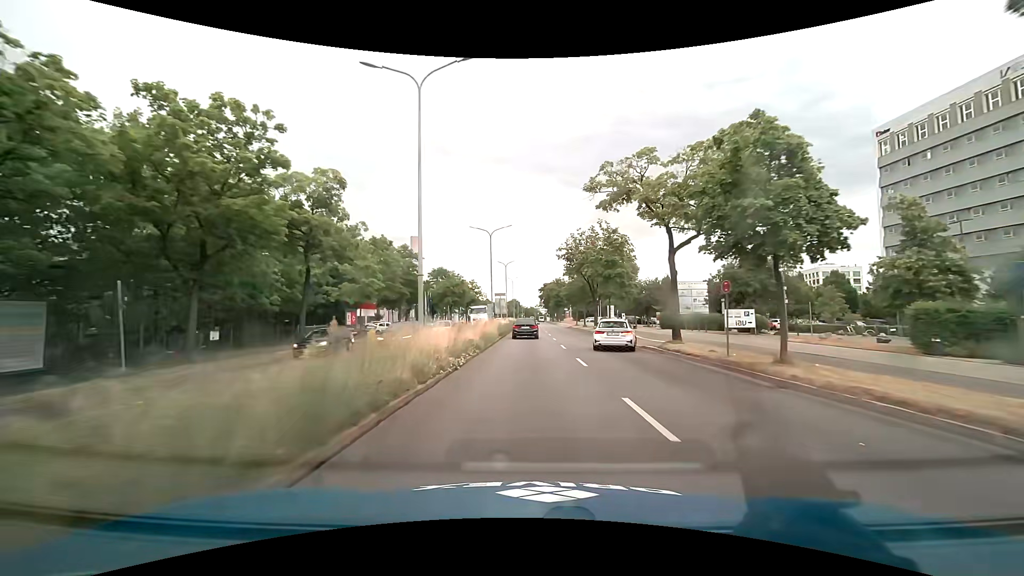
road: primary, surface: asphalt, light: Day
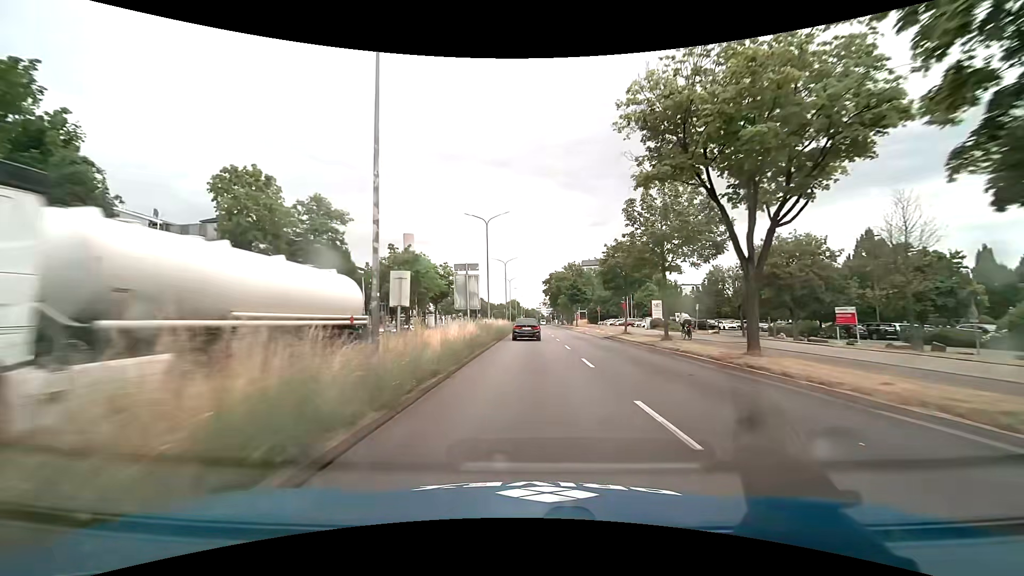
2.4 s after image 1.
(-0.1, +36.4) m; 0°
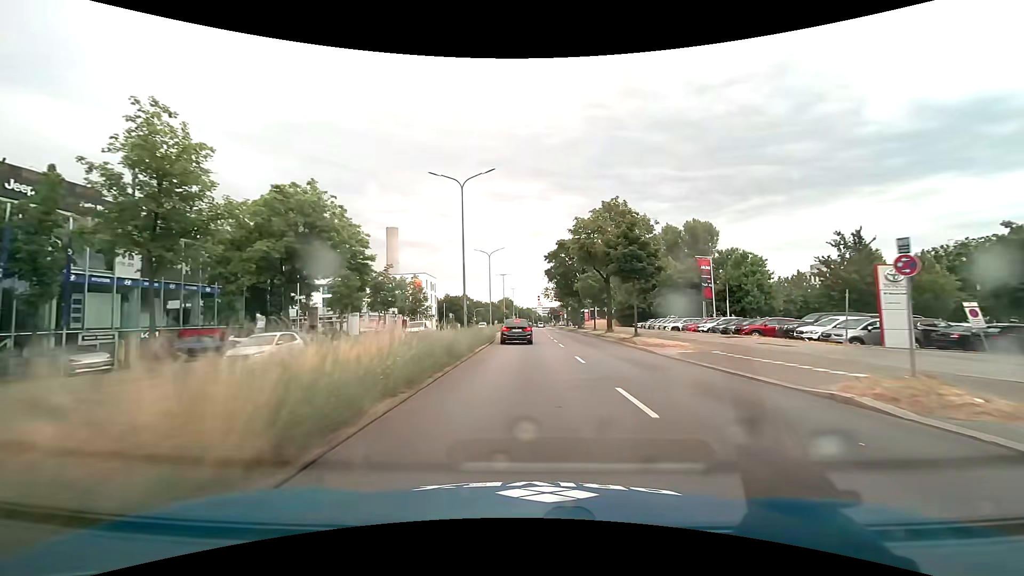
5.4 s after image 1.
(+0.3, +43.3) m; +1°
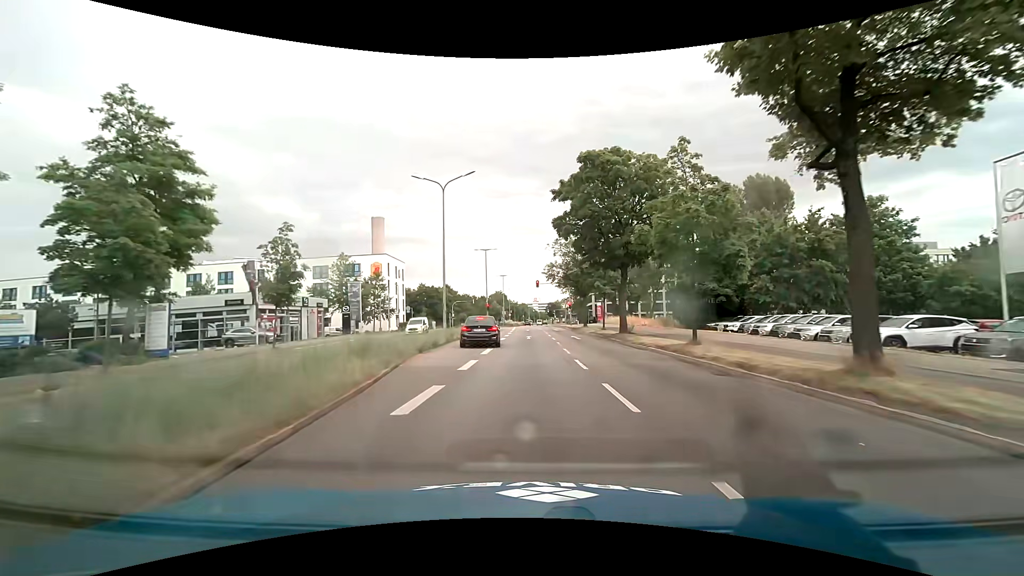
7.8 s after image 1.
(-0.1, +30.7) m; 0°
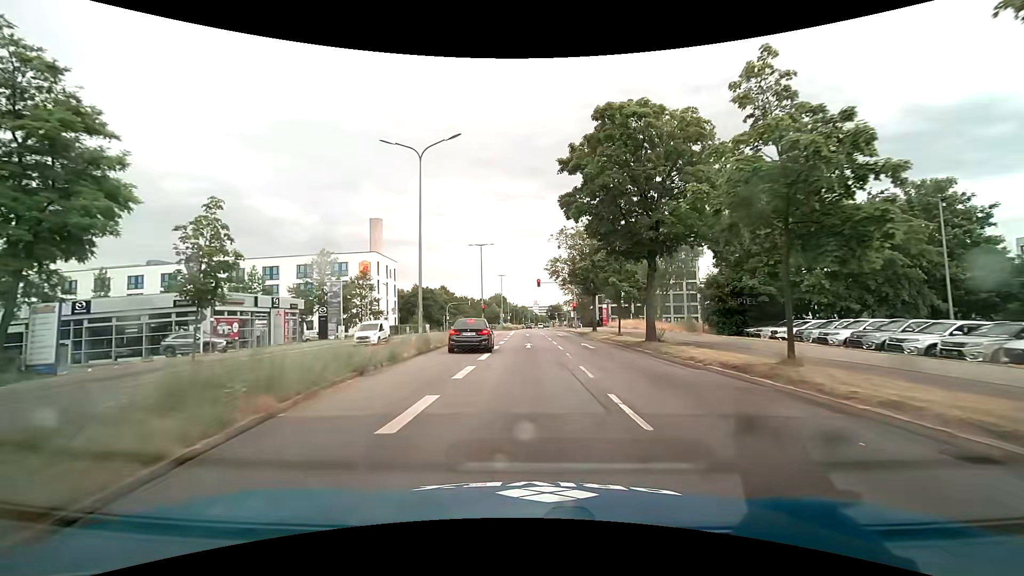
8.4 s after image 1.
(0.0, +6.8) m; 0°
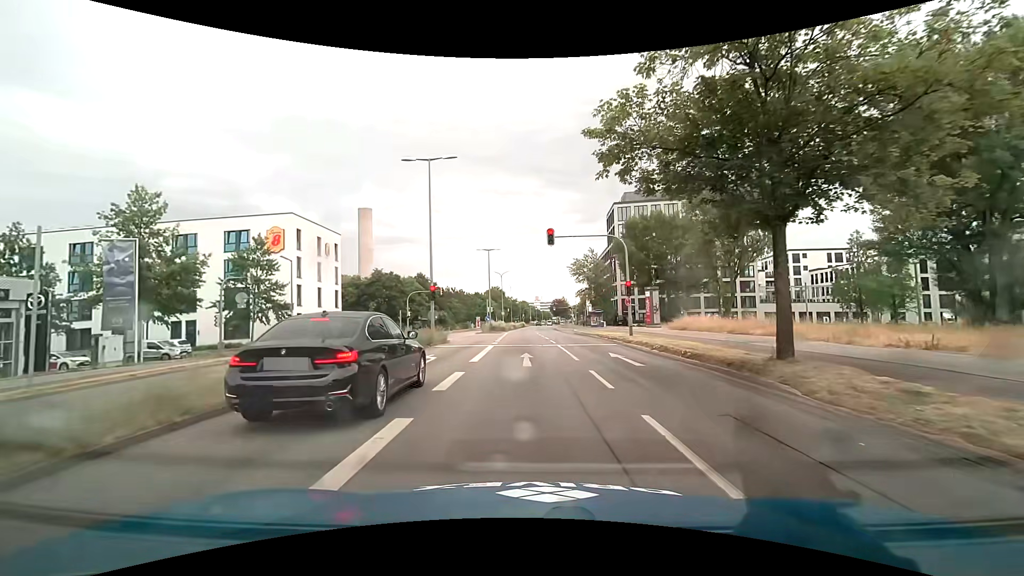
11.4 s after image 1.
(+0.1, +30.8) m; 0°
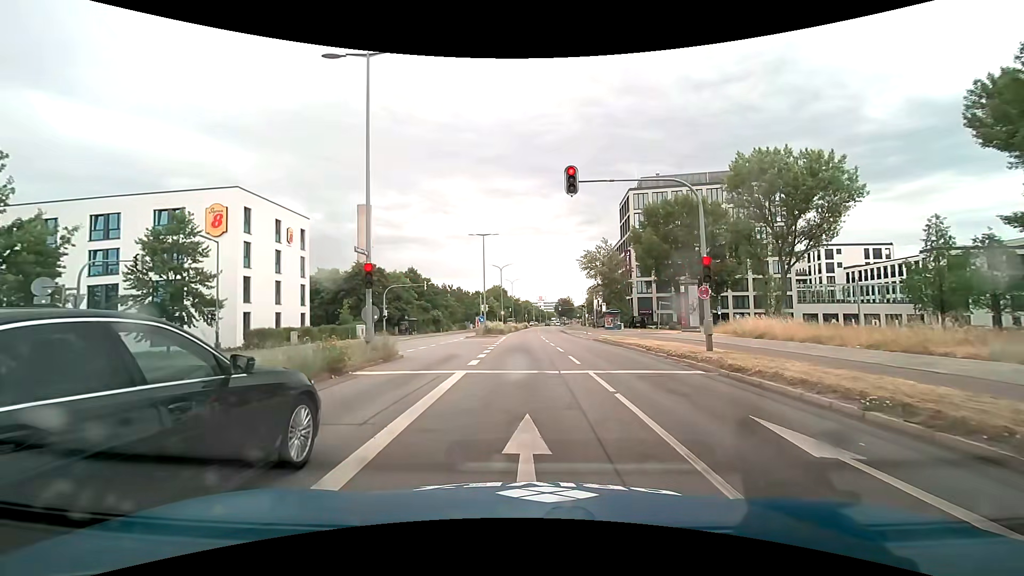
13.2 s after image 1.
(-0.1, +11.2) m; -1°
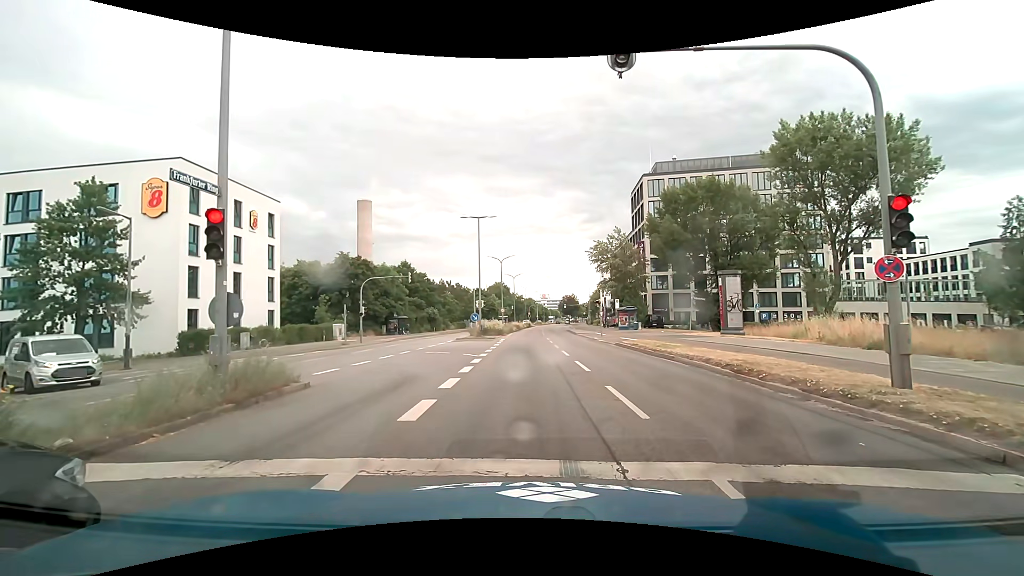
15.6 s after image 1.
(0.0, +7.6) m; -1°
(0, +10) (0, +20) (0, +30) (+1, +40) (+1, +50) (+1, +60) (+2, +70) (+2, +80) (+3, +90) (+3, +100) m
